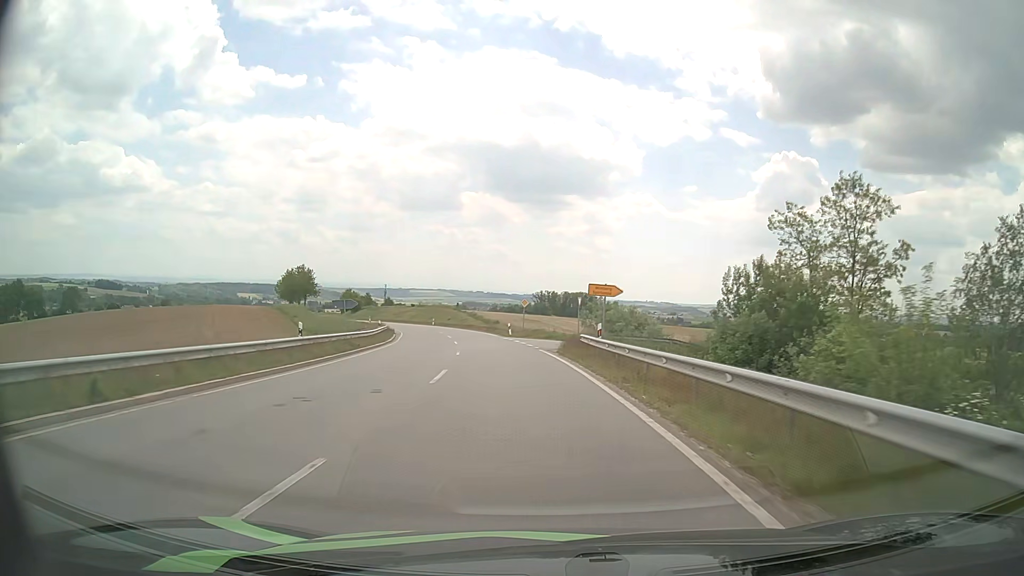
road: secondary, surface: asphalt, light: Day
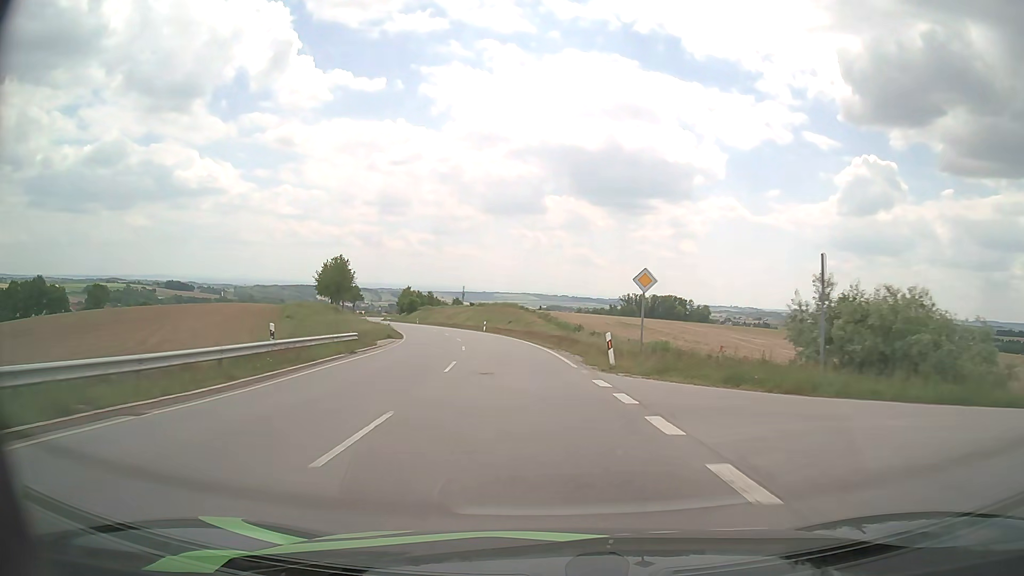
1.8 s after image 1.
(-2.1, +32.6) m; -7°
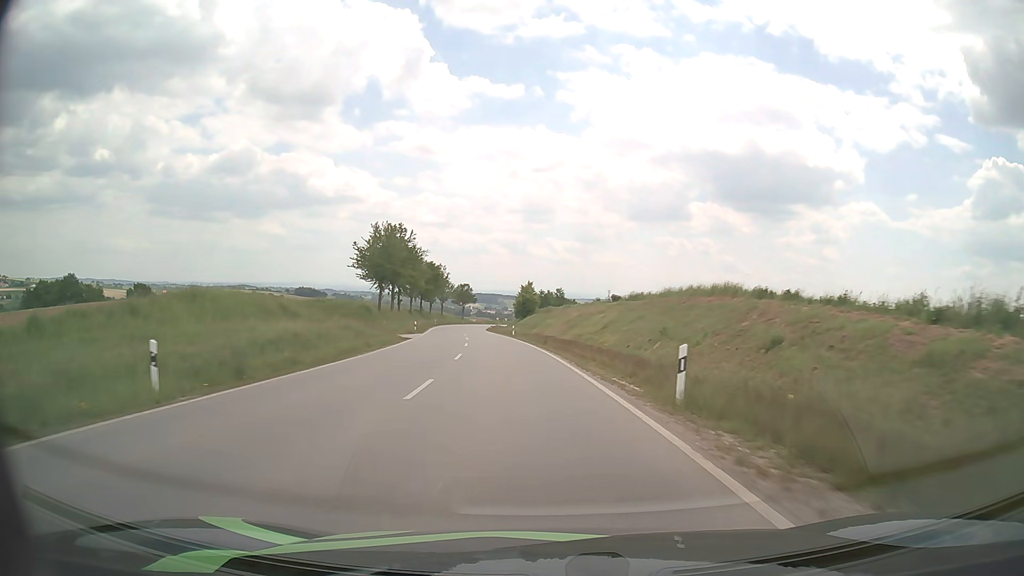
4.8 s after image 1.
(-5.7, +54.5) m; -12°
(0, +10) (-1, +20) (-2, +30) (-3, +40) (-4, +50) (-6, +60) (-7, +70) (-9, +79) (-10, +89) (-11, +99) m
